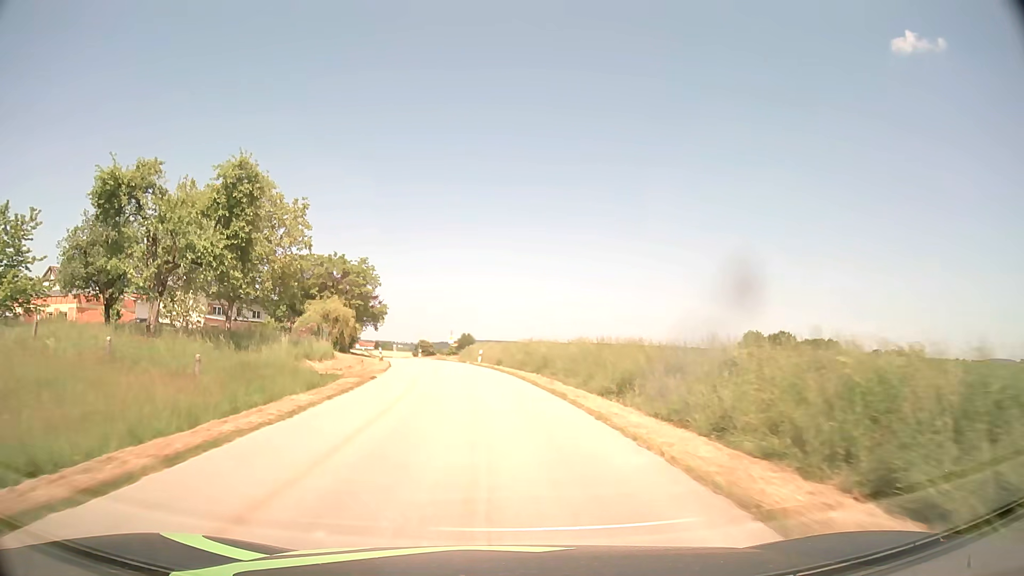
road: tertiary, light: Day
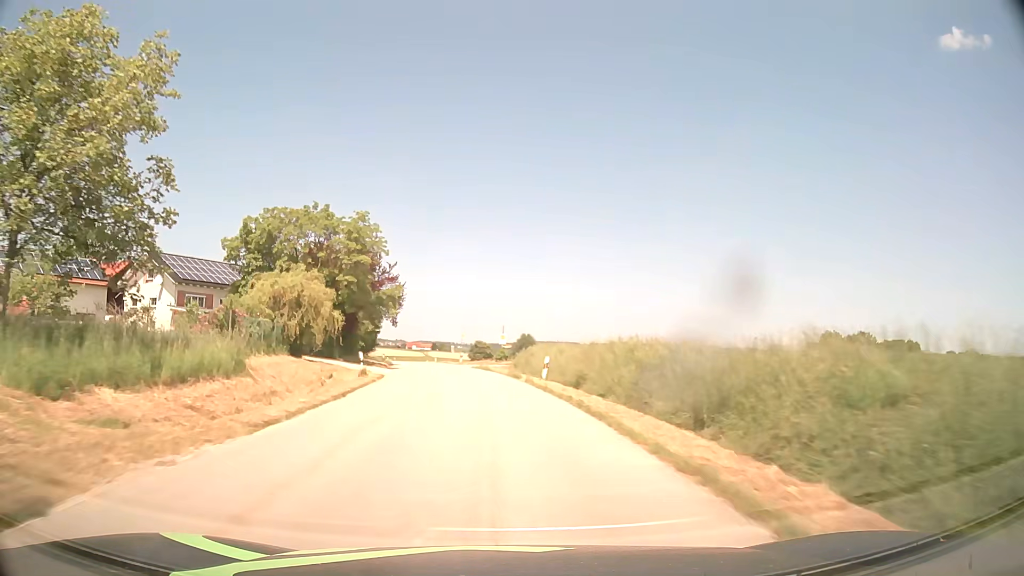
(-1.0, +21.7) m; -5°
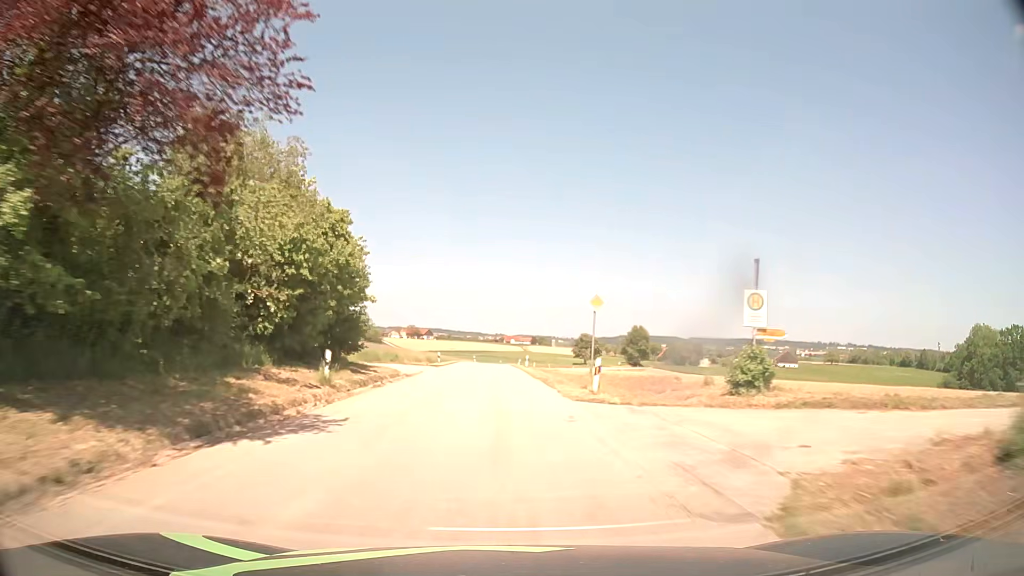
(-3.6, +43.8) m; -8°
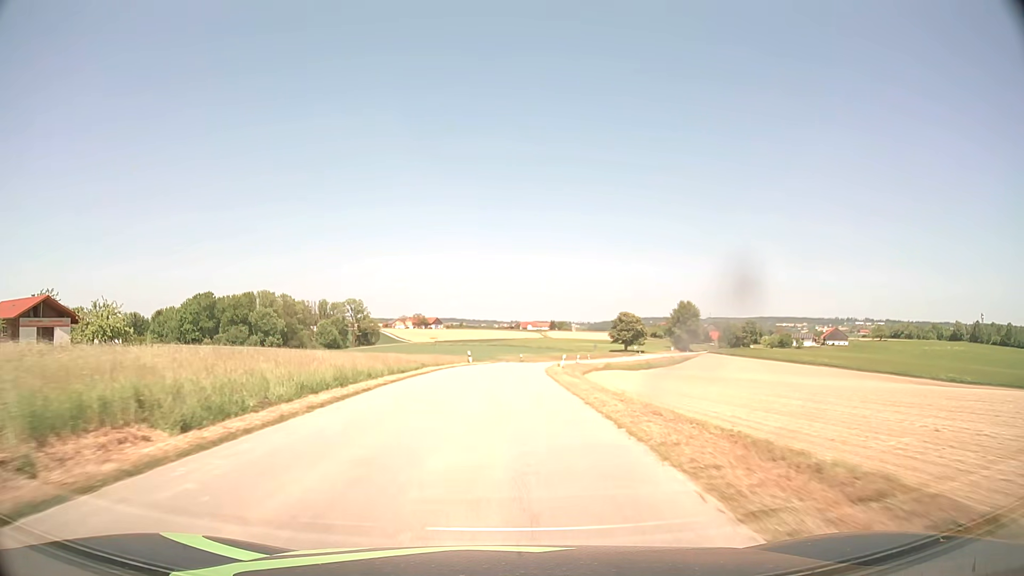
(-0.8, +56.4) m; -1°
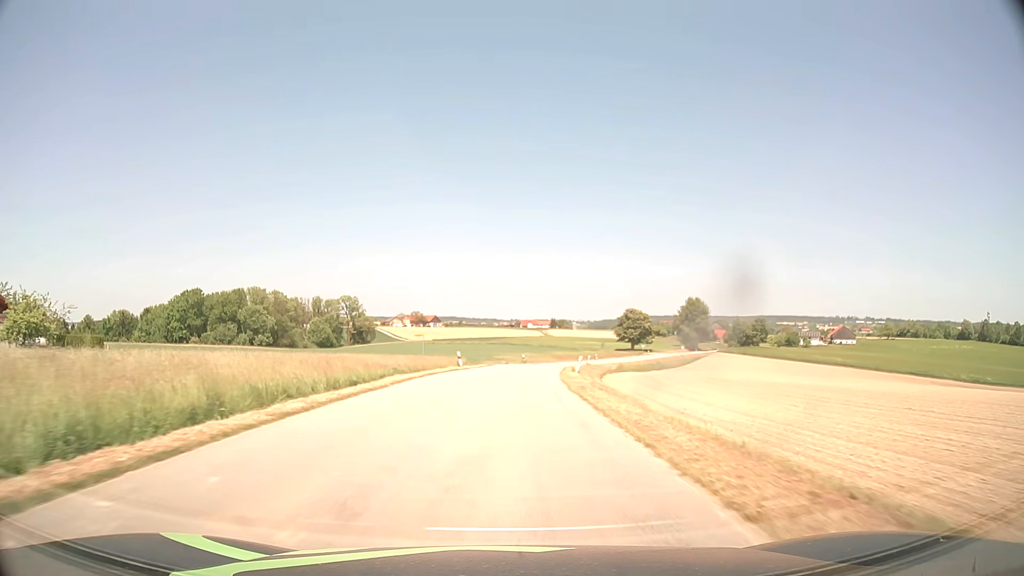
(0.0, +11.3) m; 0°
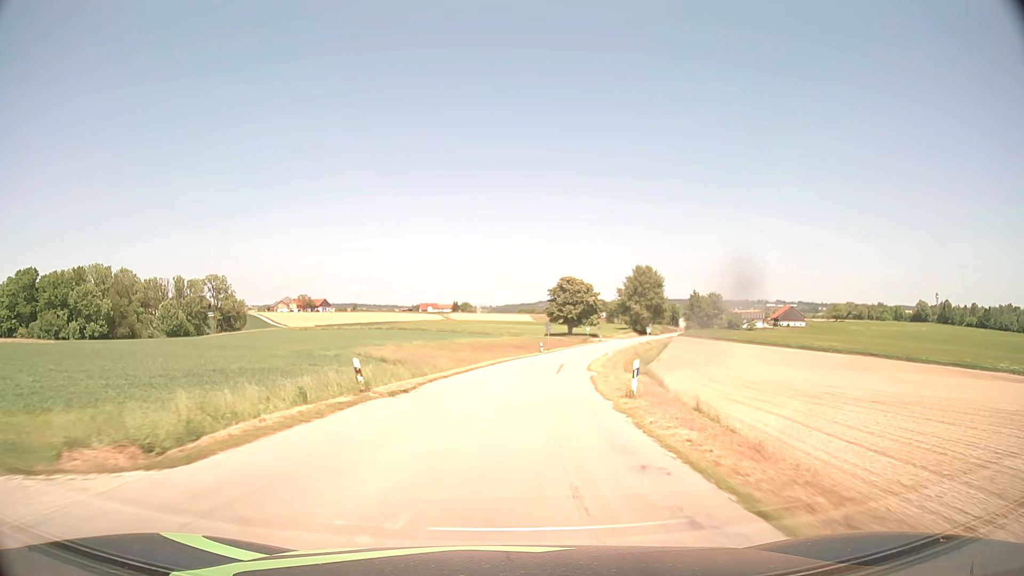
(+3.2, +56.3) m; +8°
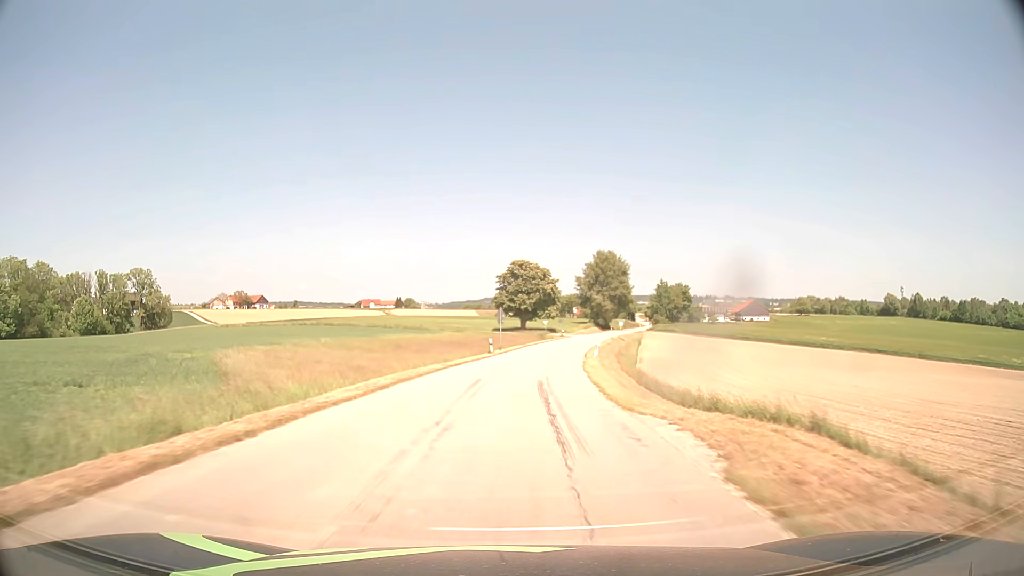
(+1.0, +22.8) m; +5°
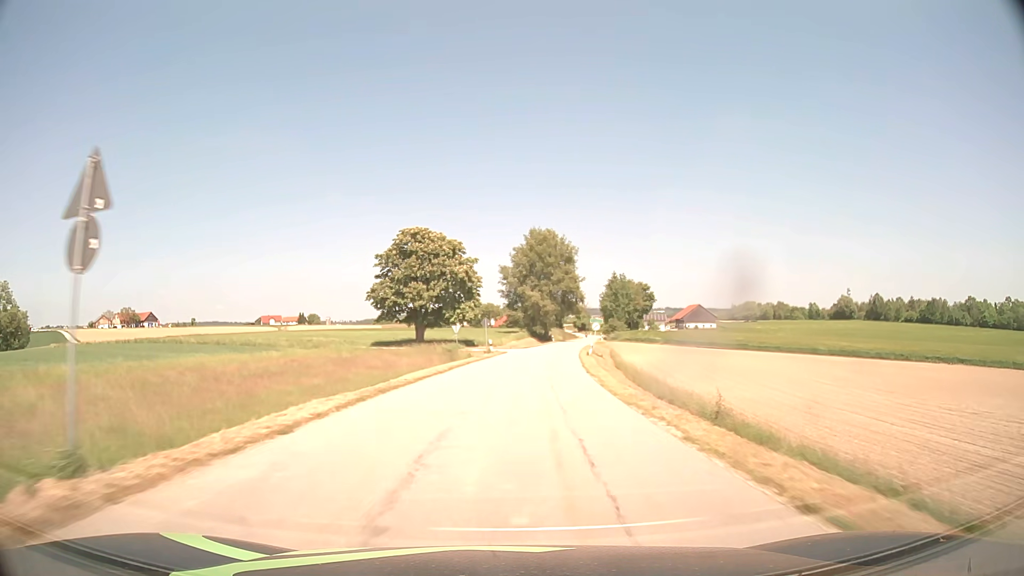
(+3.0, +46.2) m; +7°
(0, +10) (+1, +20) (+1, +30) (+2, +40) (+3, +50) (+5, +60) (+6, +70) (+8, +80) (+10, +89) (+11, +99) m
